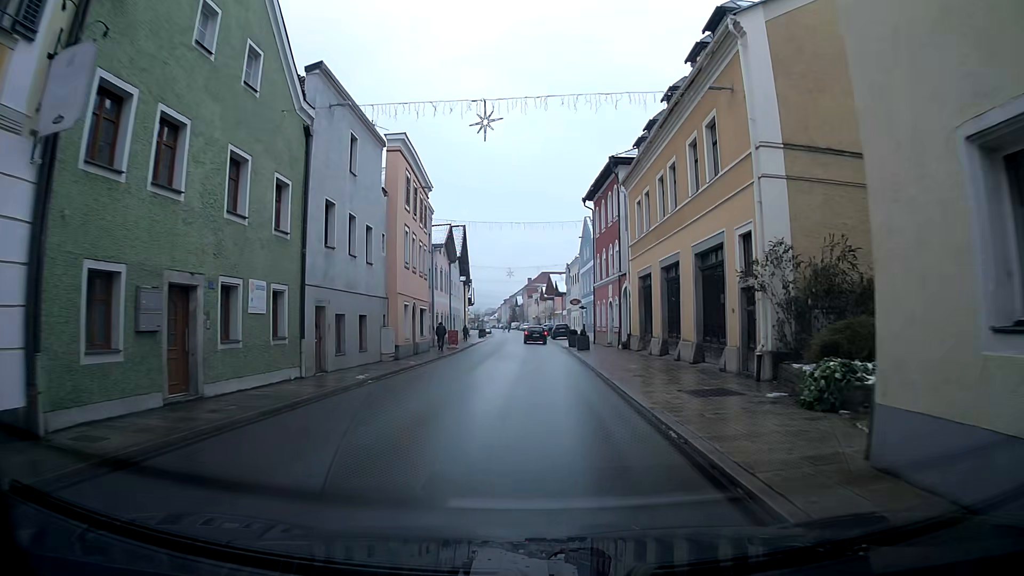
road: primary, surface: asphalt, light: Day
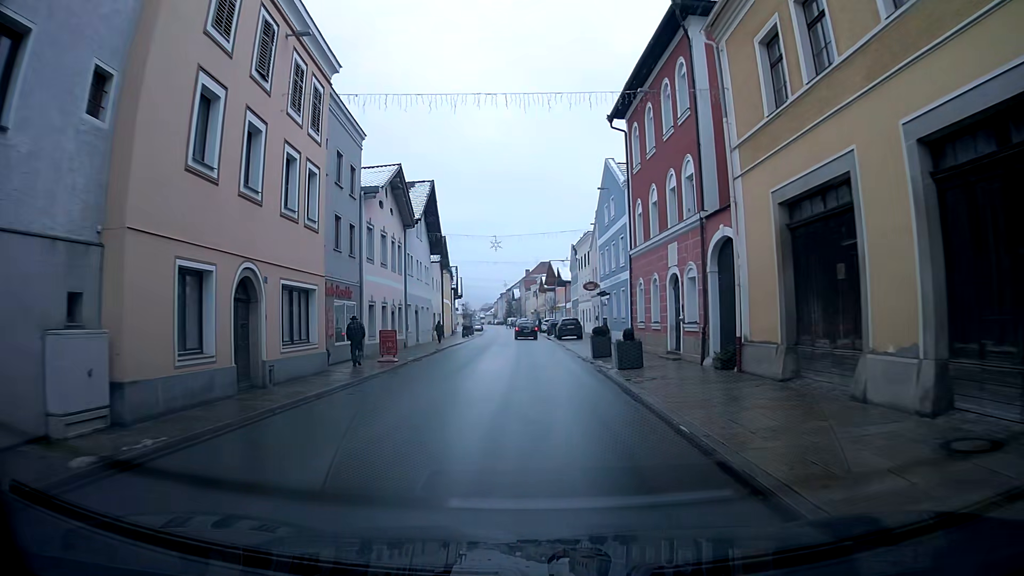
(+0.2, +19.2) m; 0°
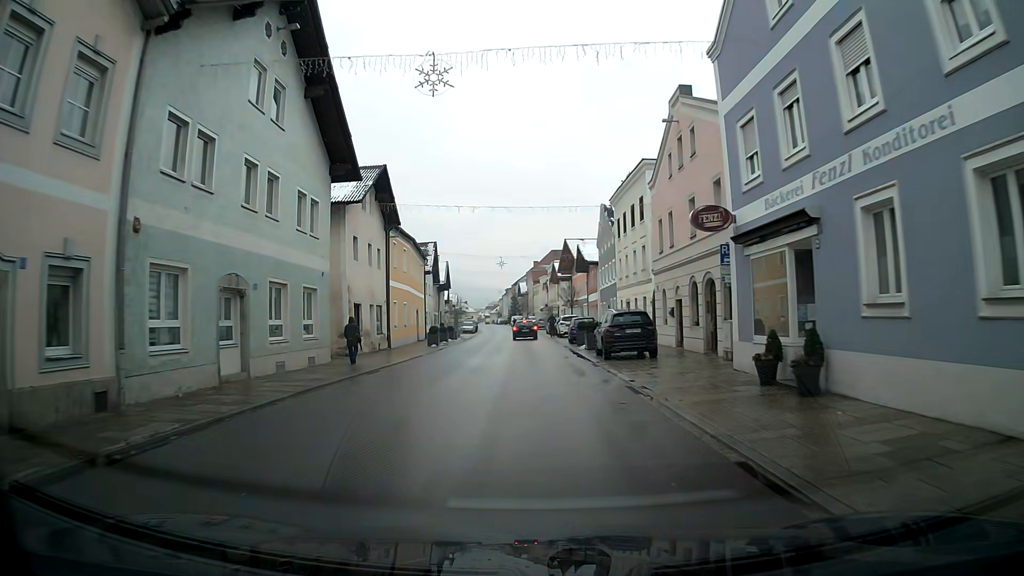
(-0.3, +28.0) m; -1°
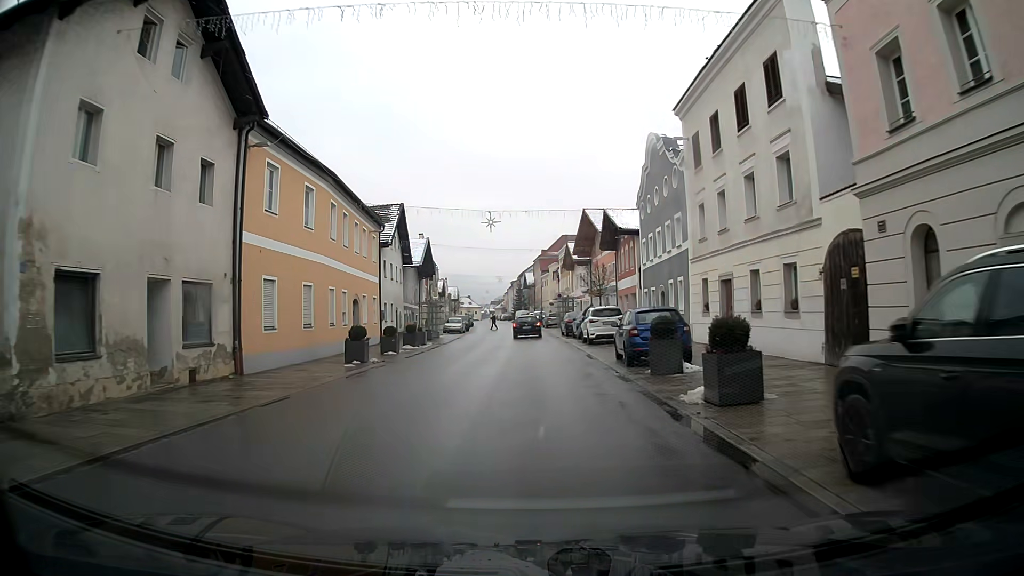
(0.0, +20.5) m; 0°
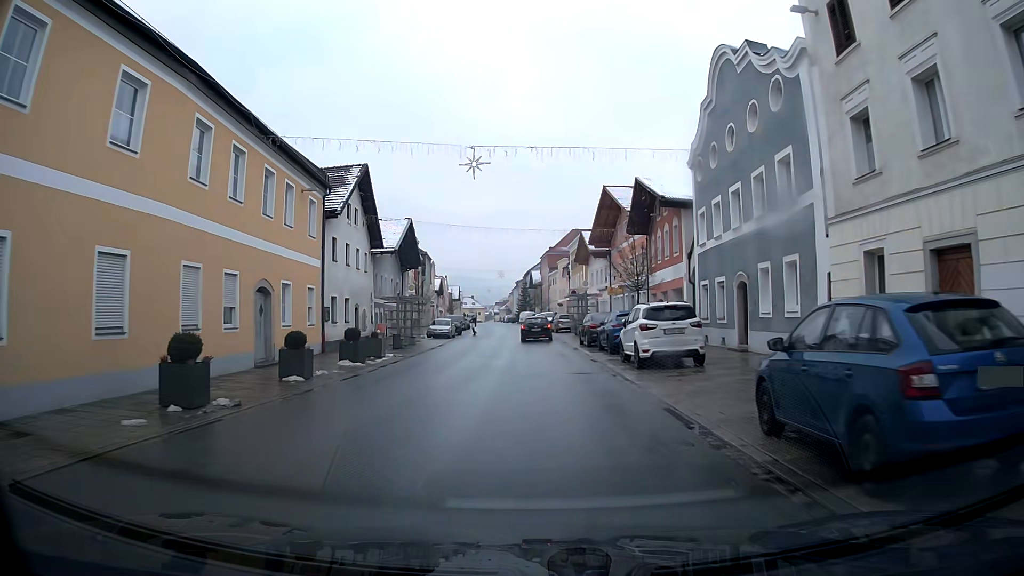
(-0.1, +12.5) m; -1°
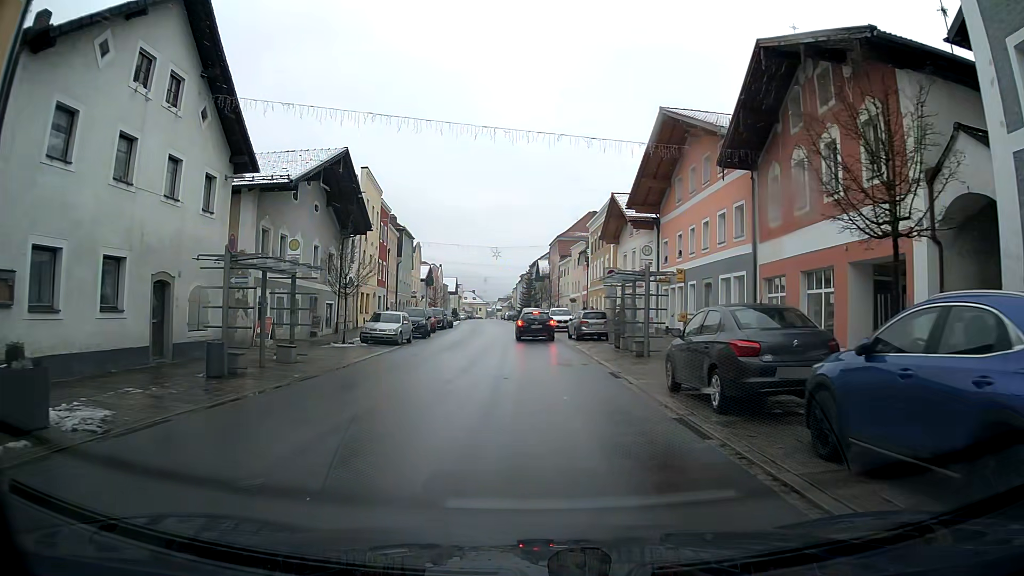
(-0.1, +20.0) m; 0°
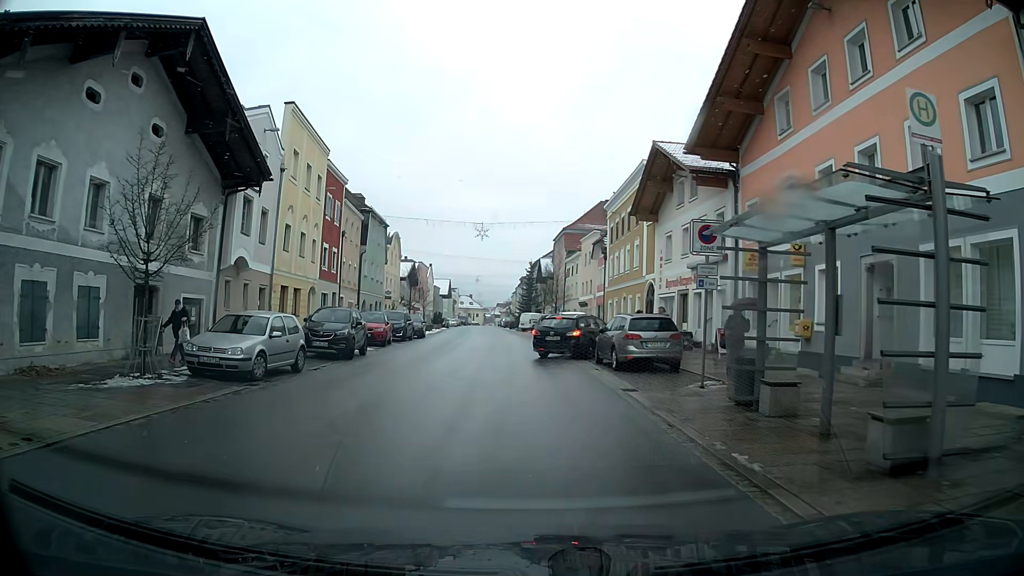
(+0.1, +15.2) m; 0°
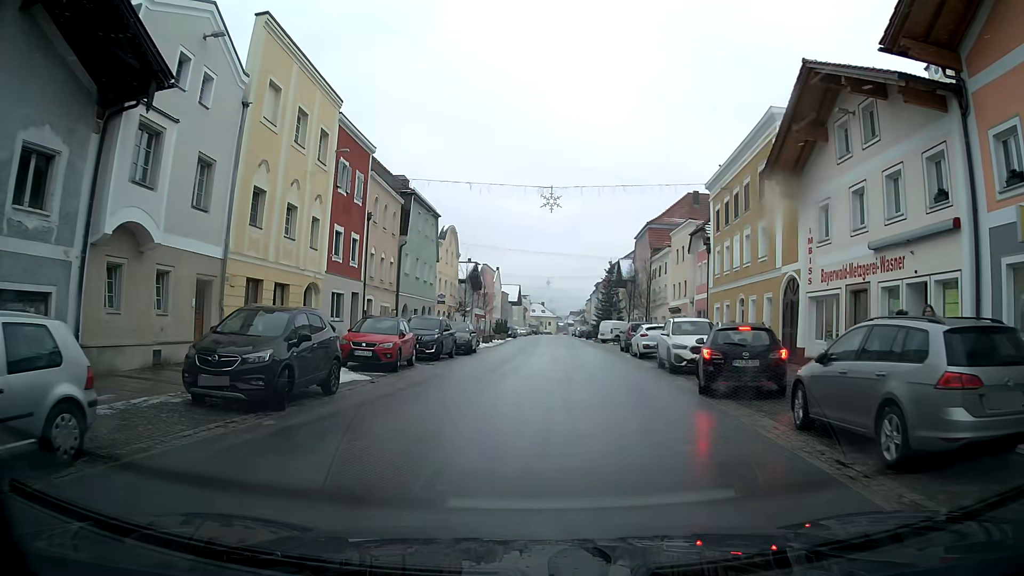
(-0.6, +11.5) m; -6°
